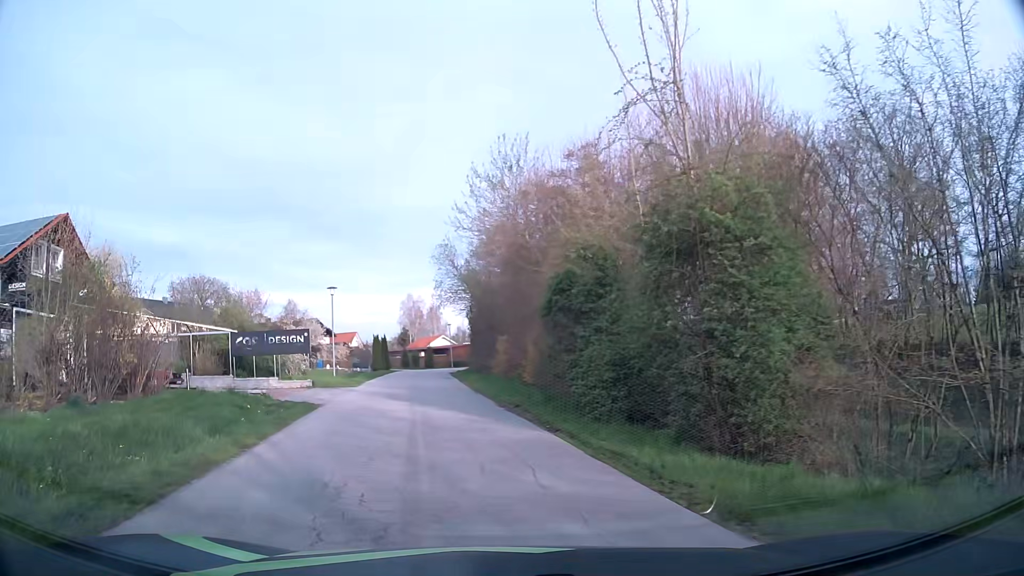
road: secondary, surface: asphalt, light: Day
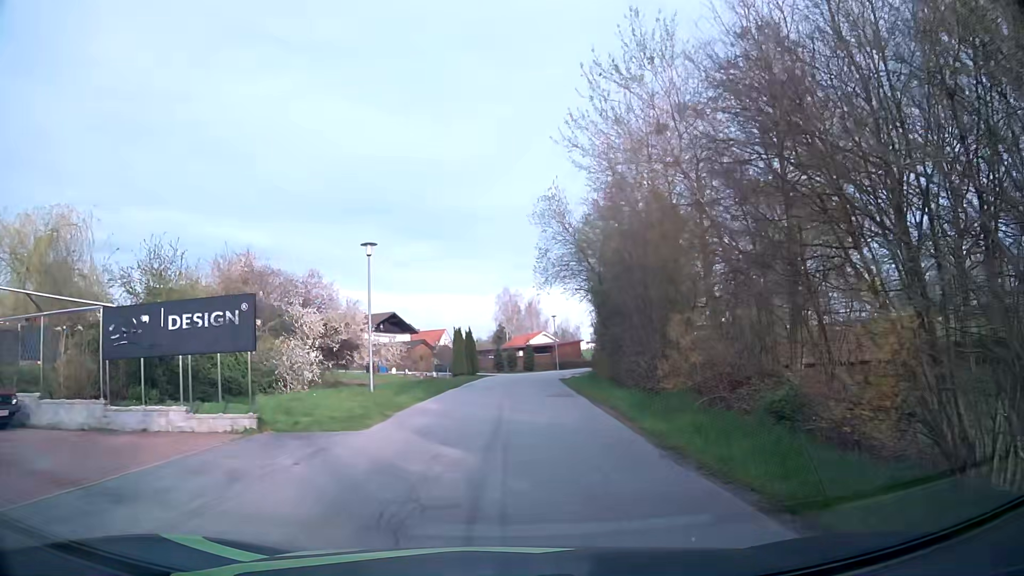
(-2.0, +16.8) m; -9°
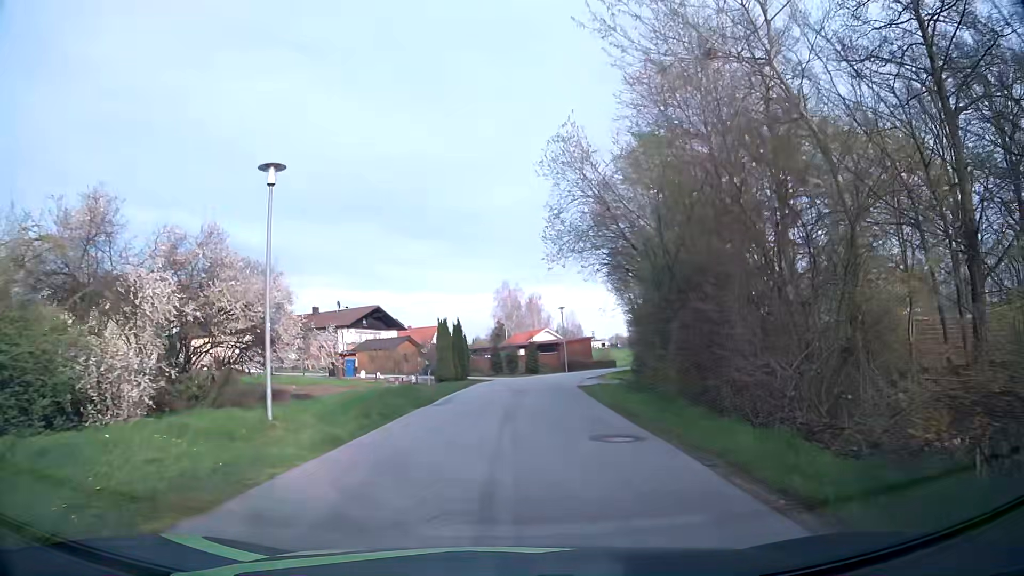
(0.0, +10.7) m; 0°
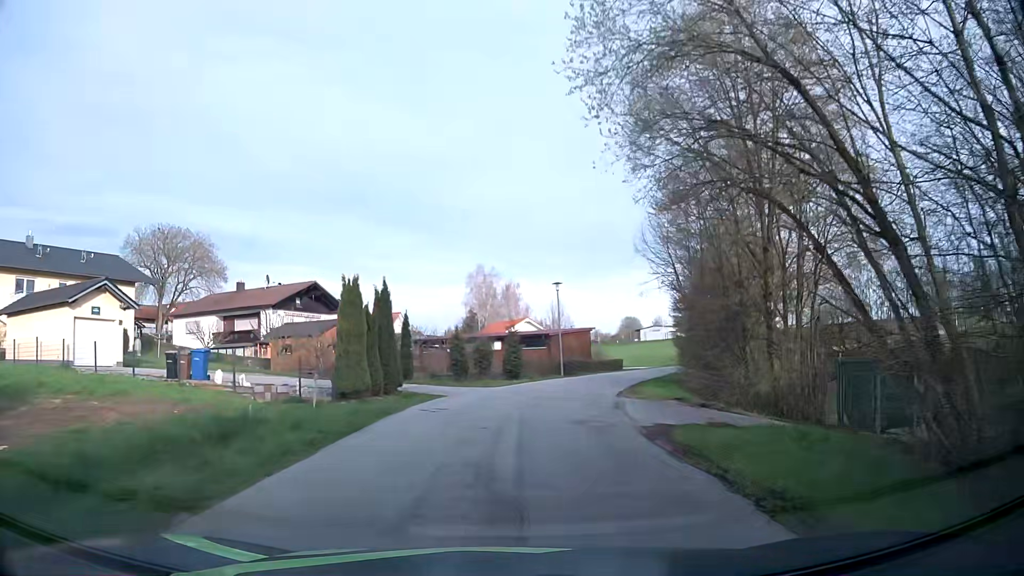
(+0.2, +17.7) m; +2°
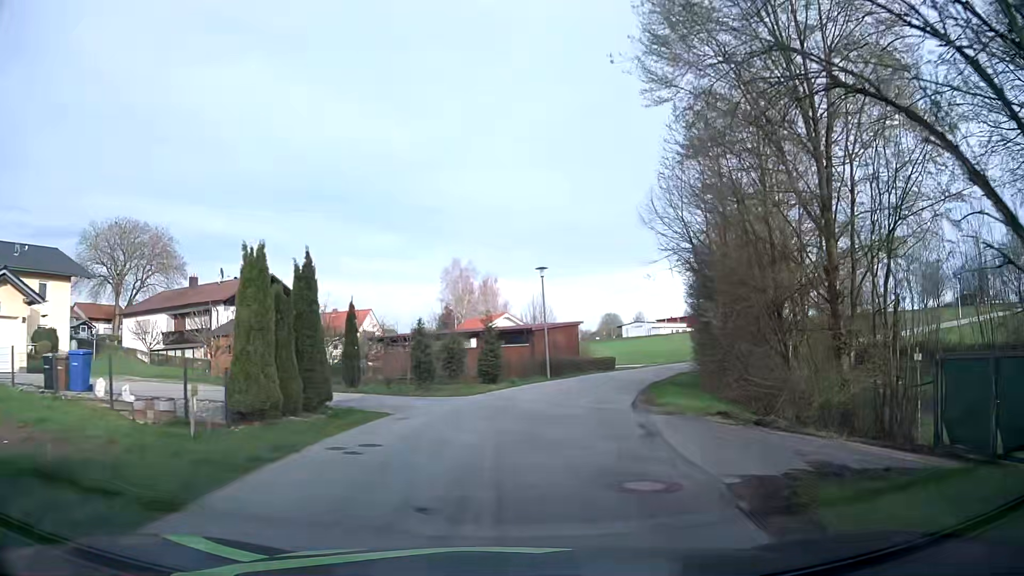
(+0.1, +6.1) m; +2°
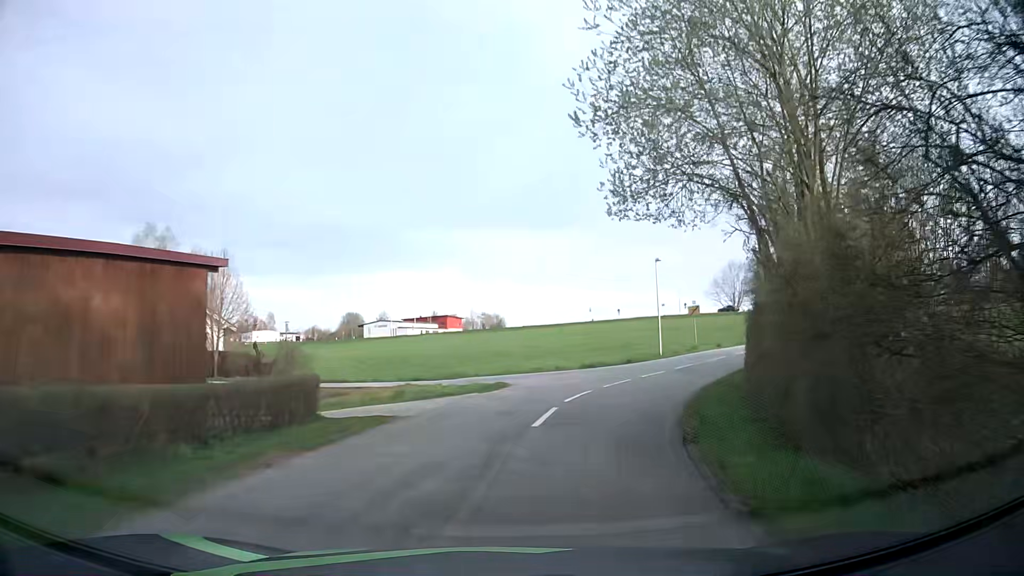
(+4.9, +31.5) m; +21°
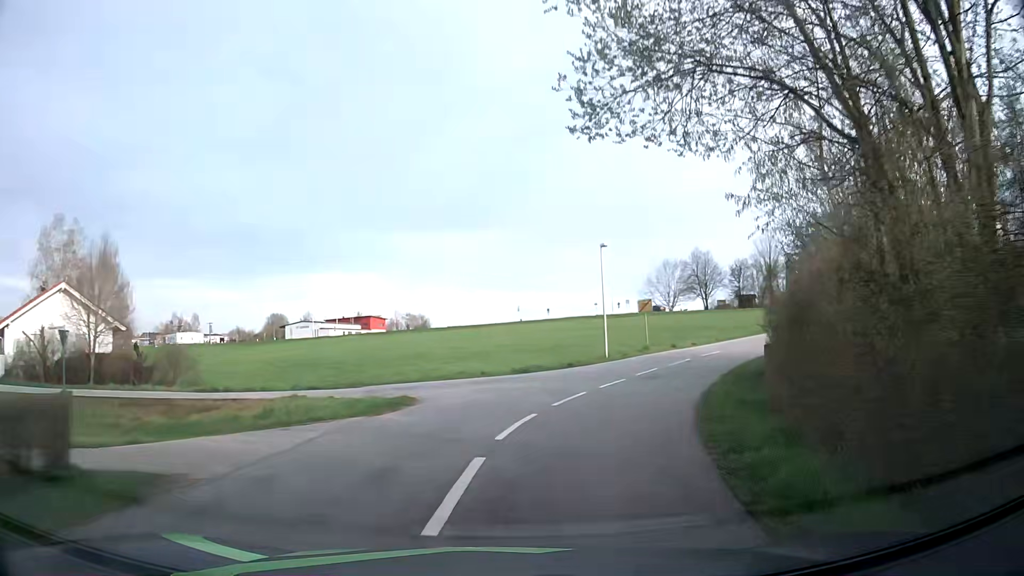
(+0.4, +6.6) m; +6°
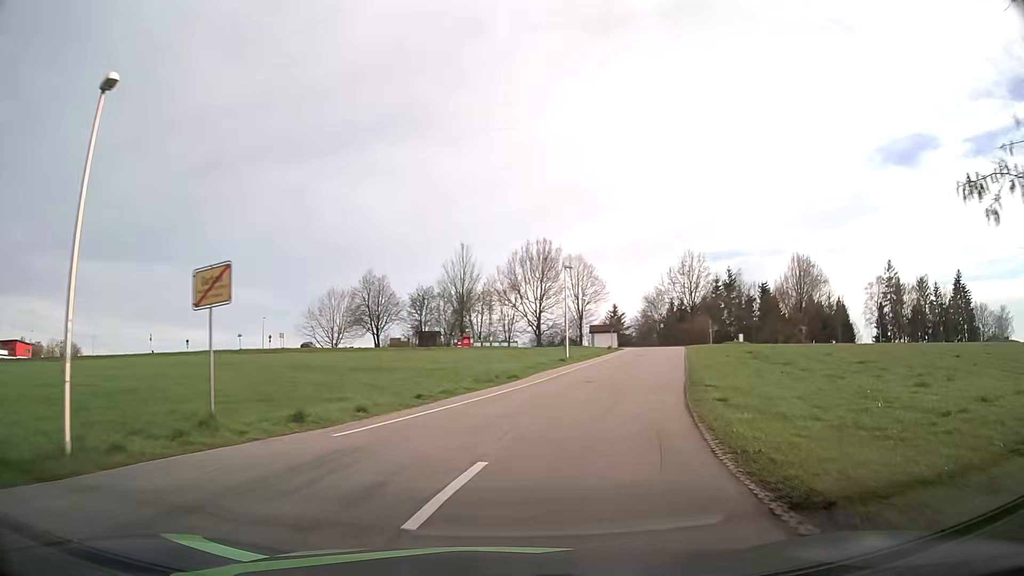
(+6.6, +25.6) m; +28°
(+1, +10) (+3, +20) (+6, +29) (+9, +39) (+12, +48) (+15, +58) (+18, +68) (+19, +77) (+15, +87) (+8, +93) m
